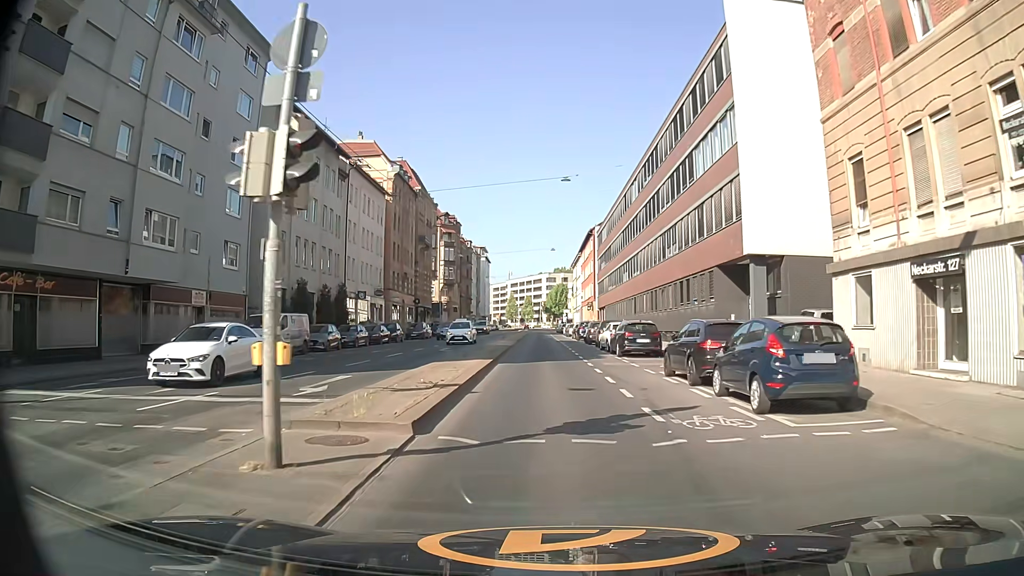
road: secondary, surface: asphalt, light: Day
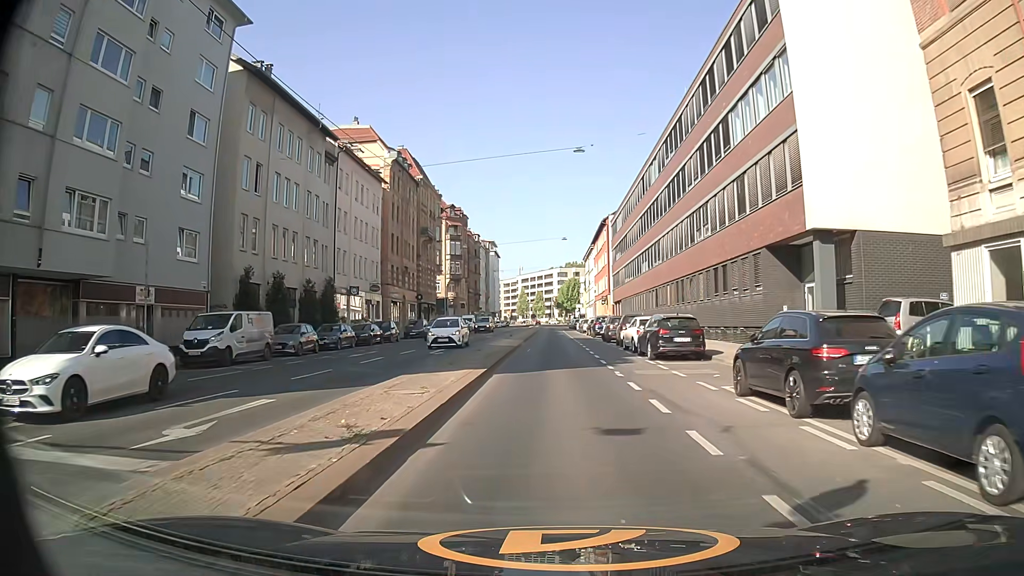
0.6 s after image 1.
(0.0, +5.8) m; -1°
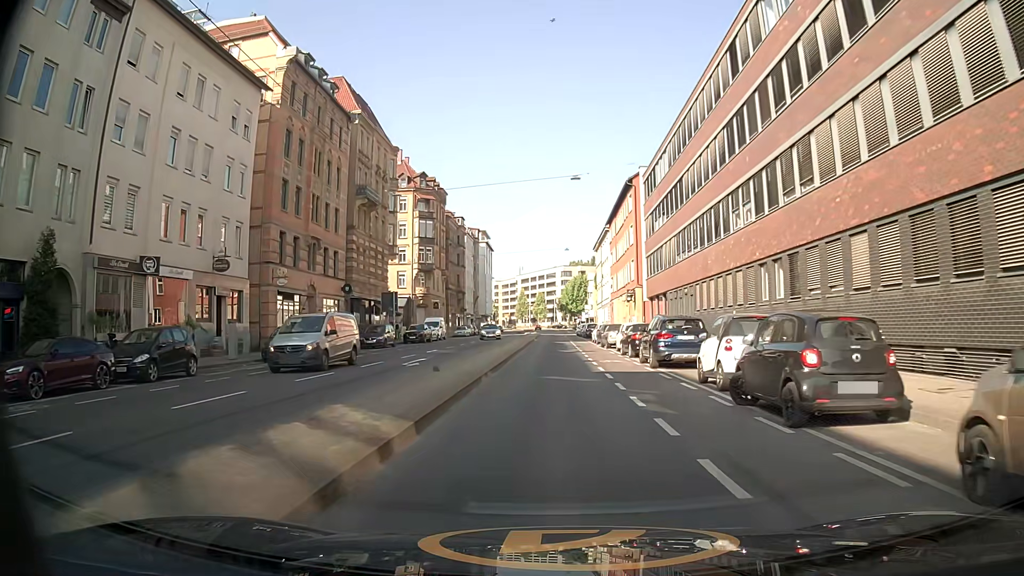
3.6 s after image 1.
(+0.1, +30.0) m; 0°
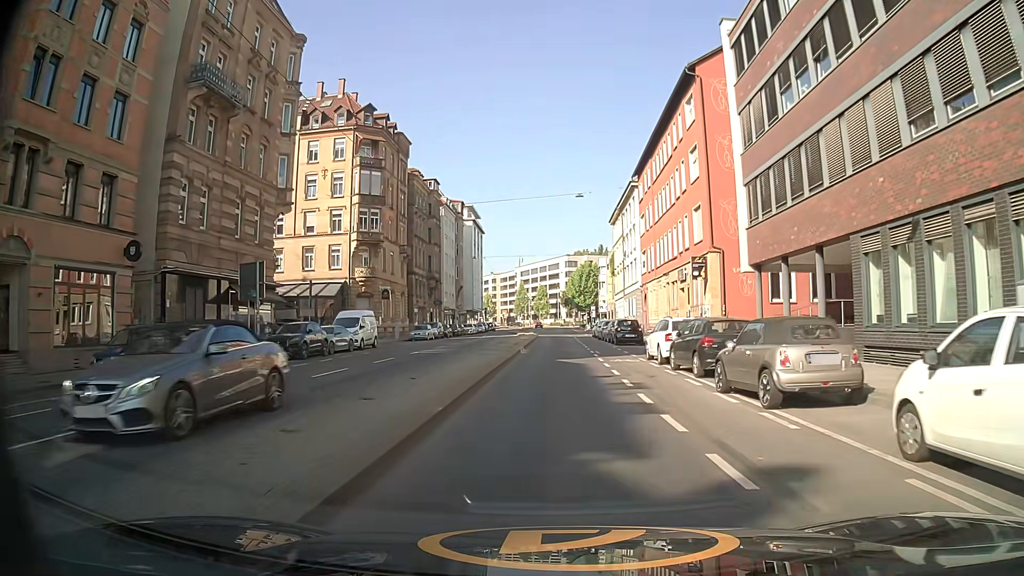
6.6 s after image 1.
(-0.3, +29.3) m; -1°
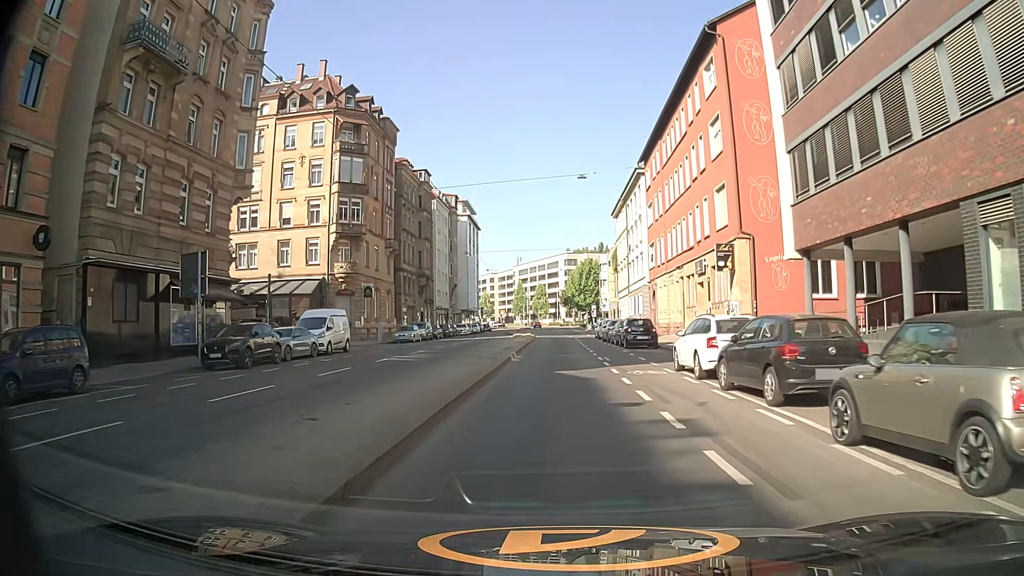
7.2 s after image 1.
(0.0, +5.7) m; -1°
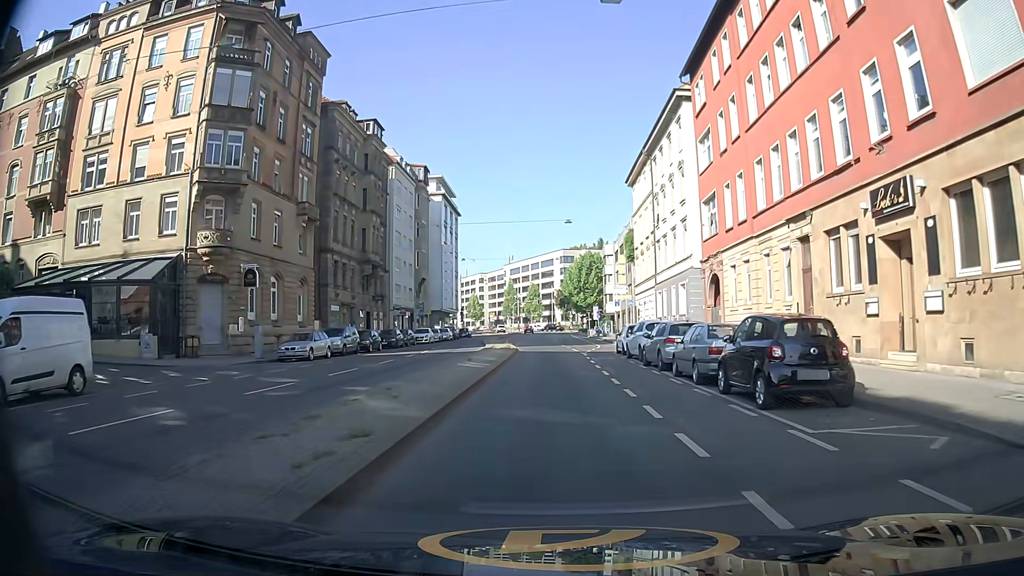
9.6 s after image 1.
(+0.4, +22.4) m; +2°
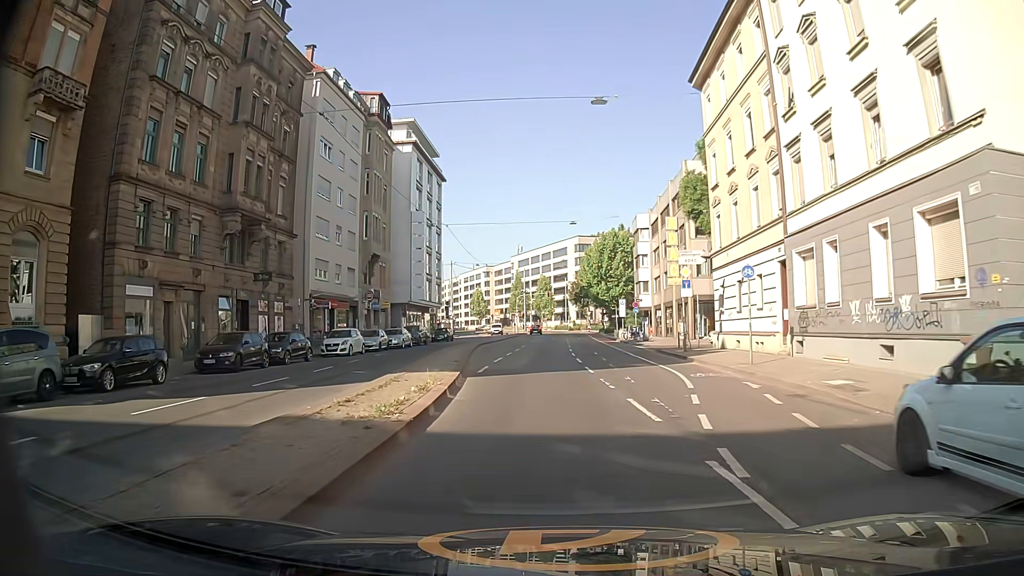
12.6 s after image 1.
(-0.2, +27.3) m; -2°
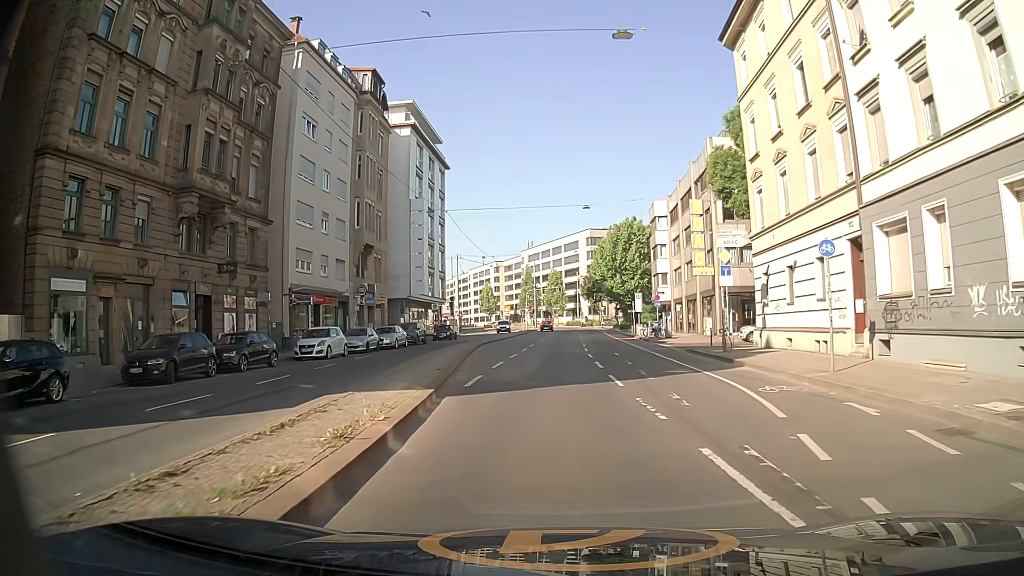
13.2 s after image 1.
(0.0, +5.4) m; -2°
